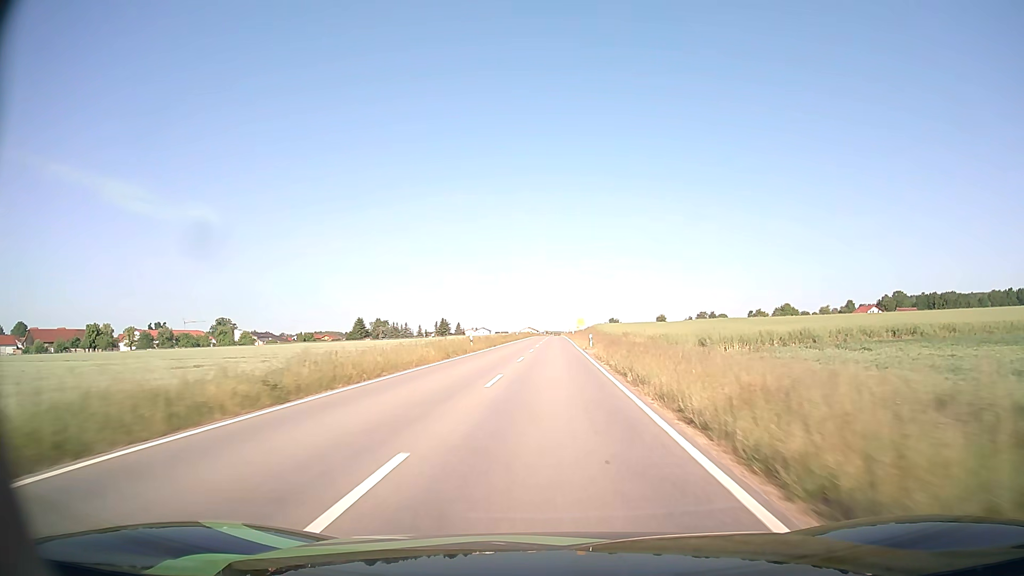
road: tertiary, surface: asphalt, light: Day
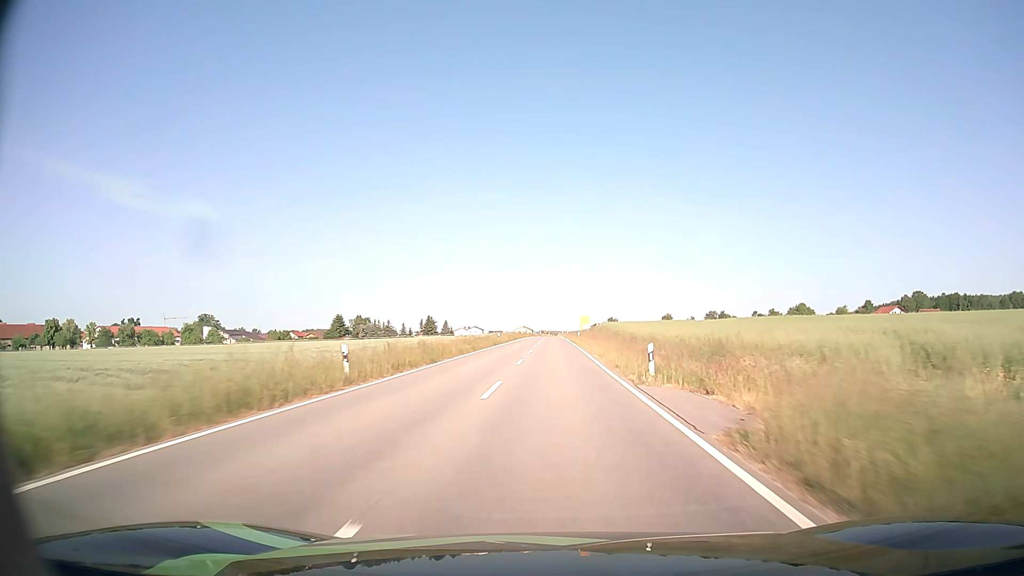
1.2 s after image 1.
(0.0, +27.7) m; 0°
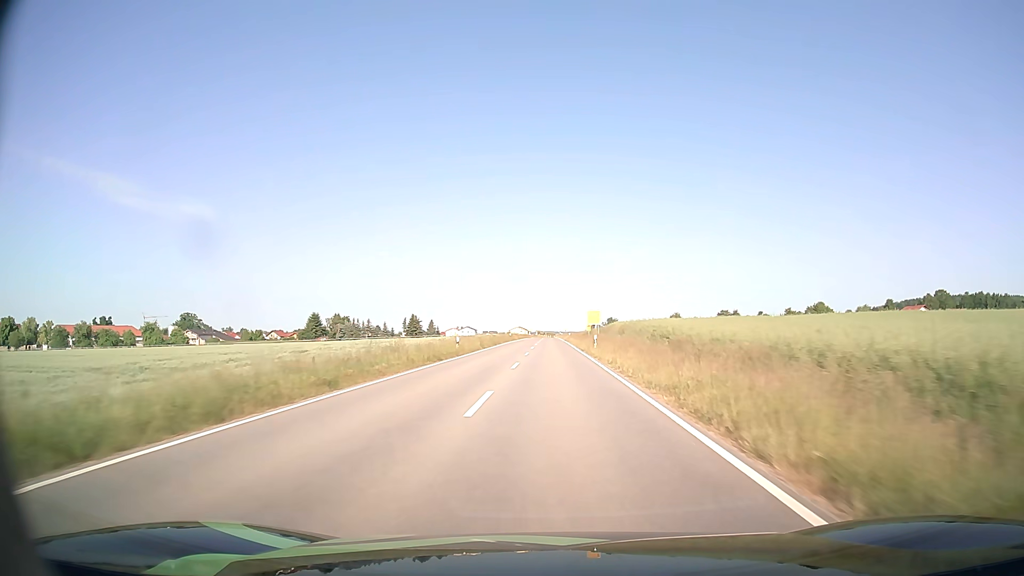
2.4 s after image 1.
(+0.1, +27.6) m; 0°
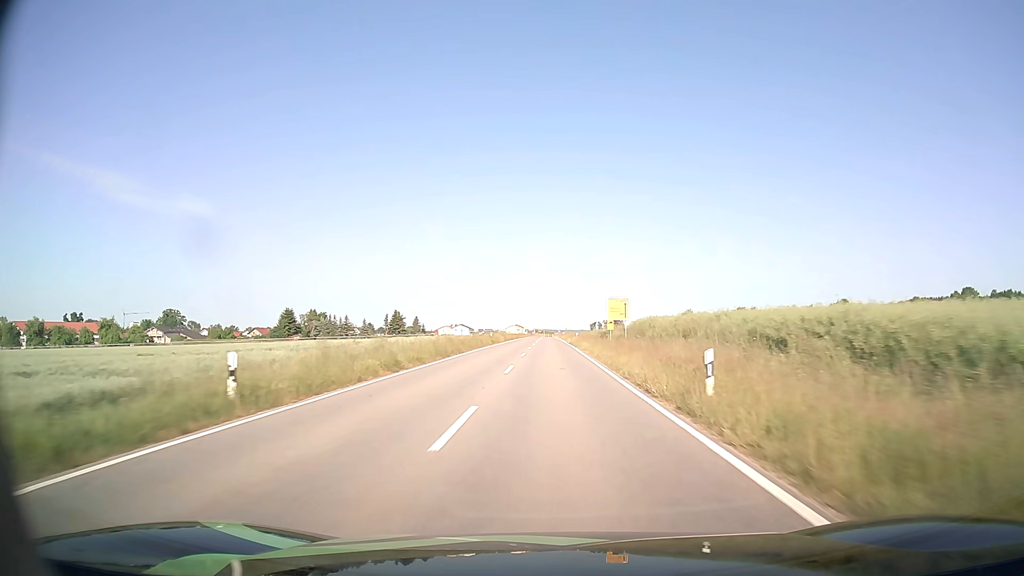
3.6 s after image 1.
(0.0, +27.6) m; 0°
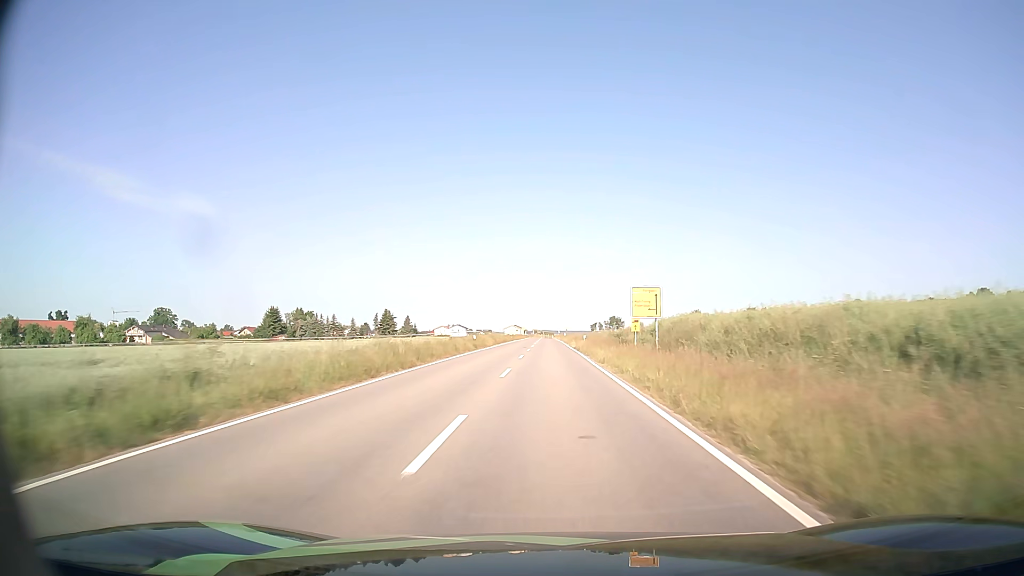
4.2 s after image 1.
(0.0, +13.8) m; 0°
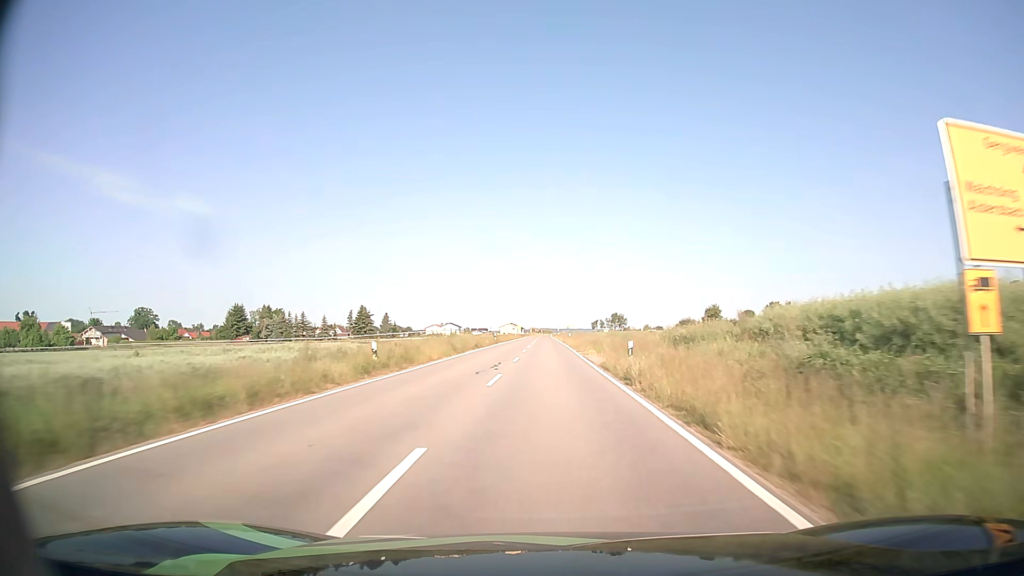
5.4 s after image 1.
(0.0, +27.8) m; 0°
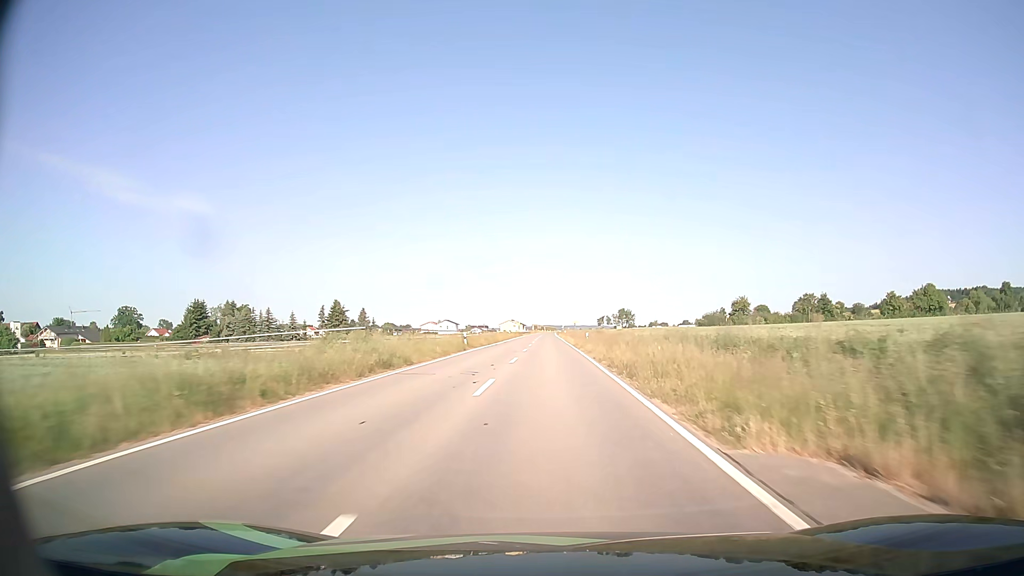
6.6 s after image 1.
(0.0, +27.7) m; 0°
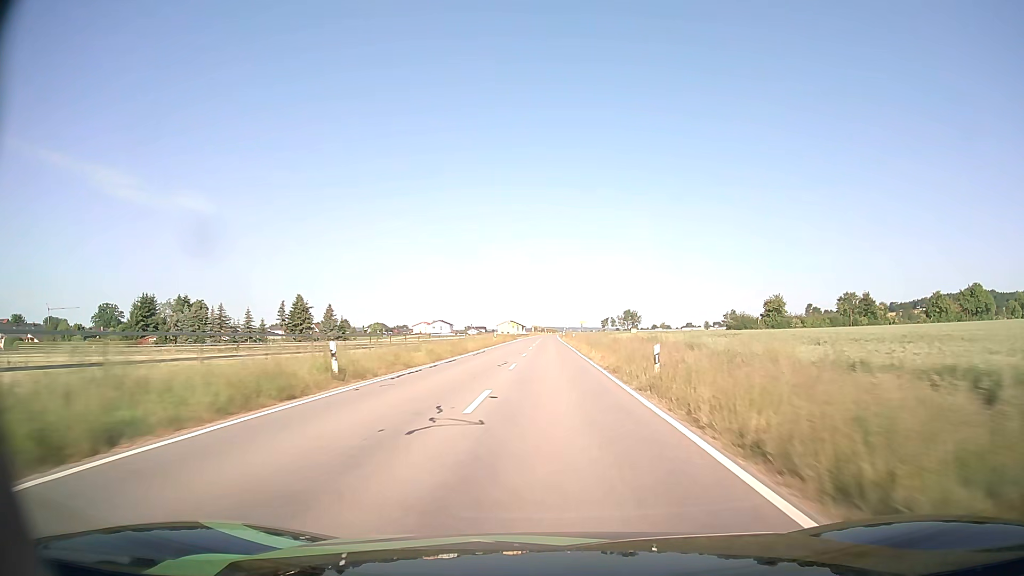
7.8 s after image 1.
(-0.1, +27.2) m; 0°
(0, +10) (0, +20) (0, +30) (0, +40) (0, +50) (0, +60) (0, +70) (0, +80) (0, +90) (0, +100) m
